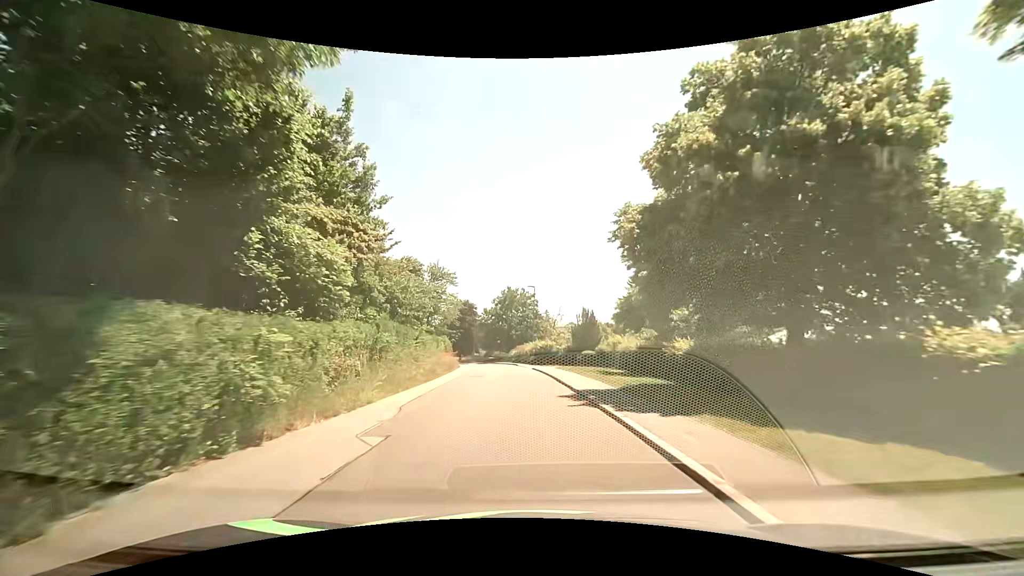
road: residential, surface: asphalt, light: Day
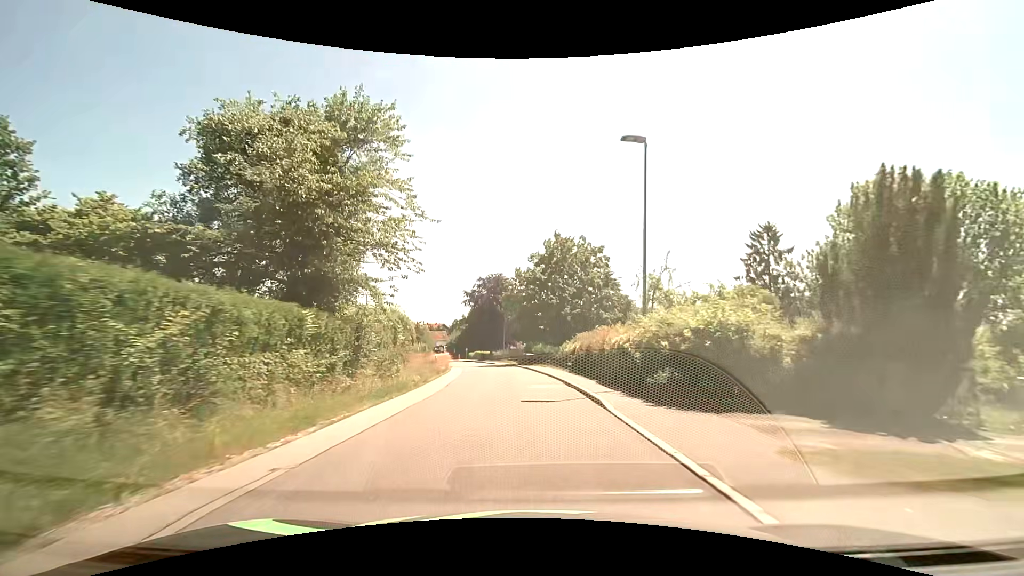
(-1.9, +34.8) m; -5°
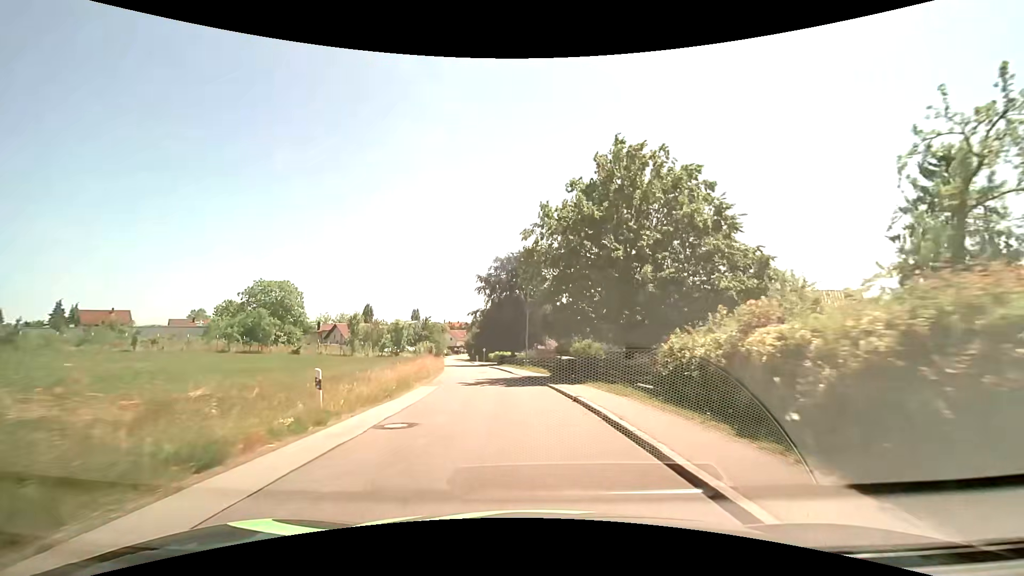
(-0.7, +21.3) m; -3°
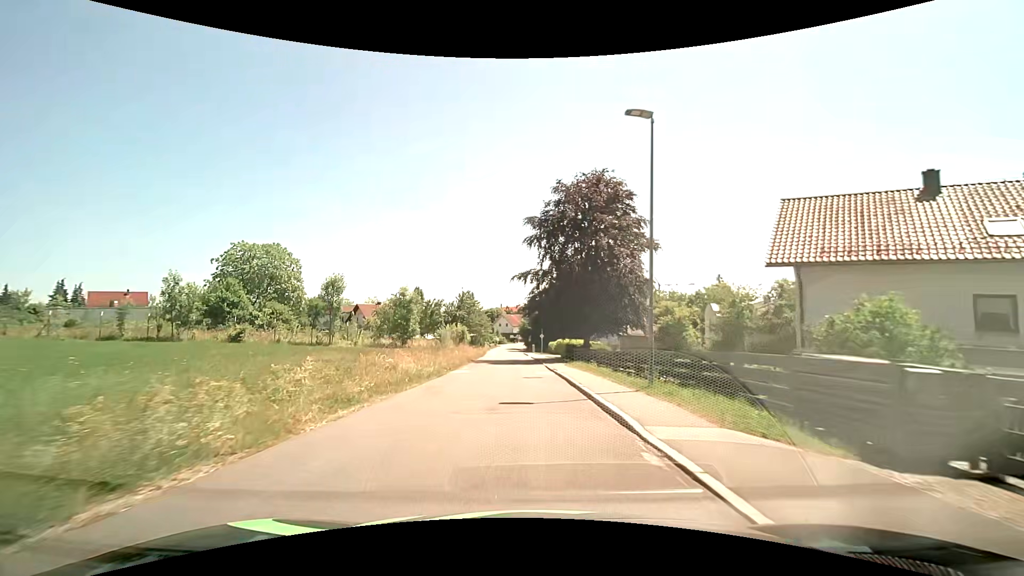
(-1.8, +28.2) m; -8°
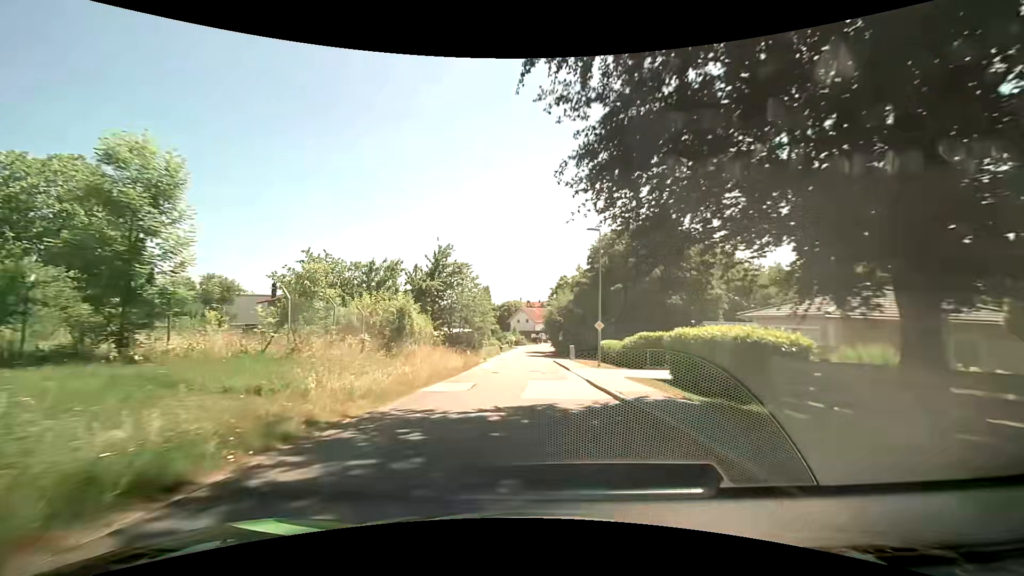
(-1.0, +35.4) m; -2°
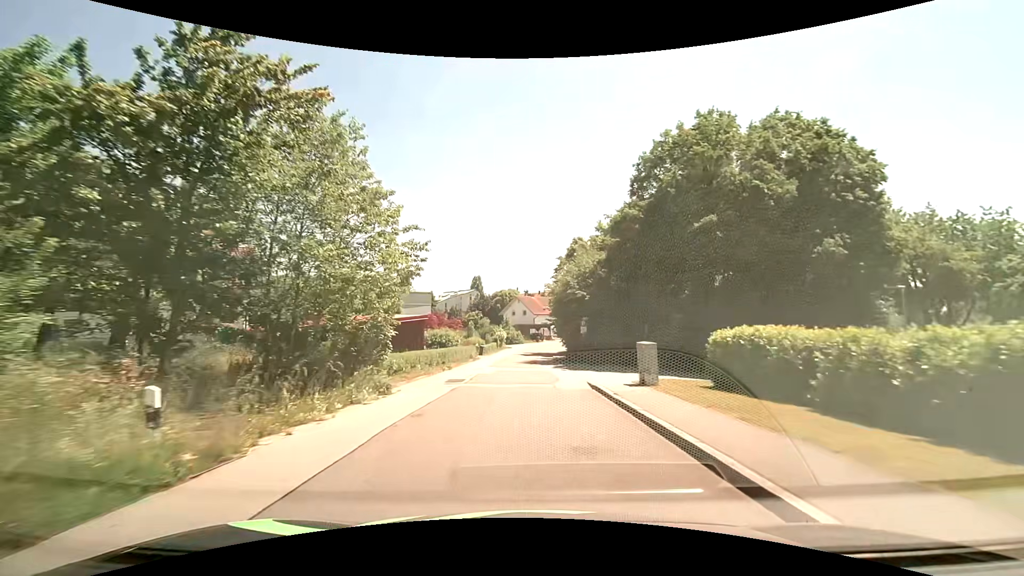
(+0.2, +28.3) m; 0°
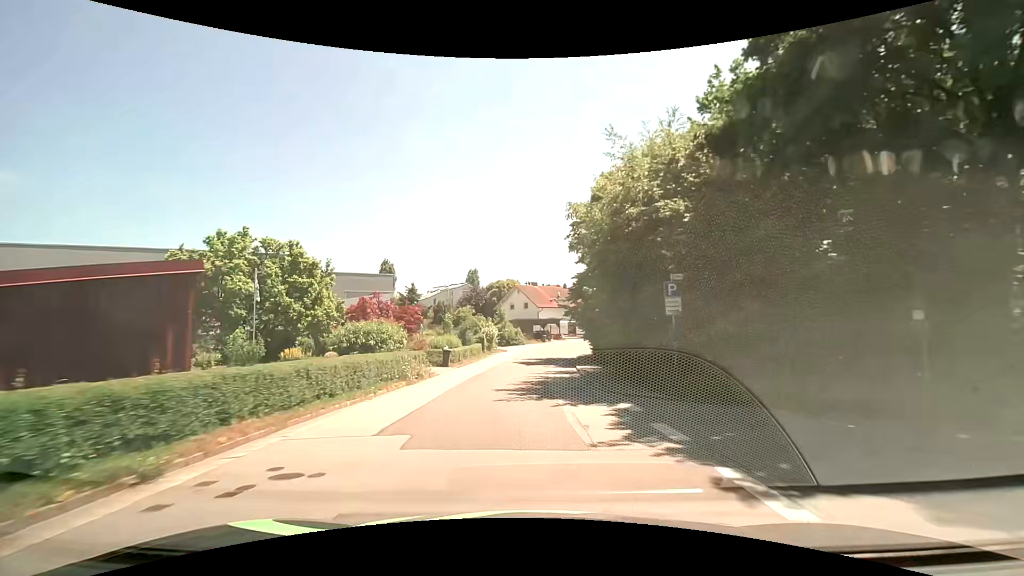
(-0.1, +21.1) m; -1°
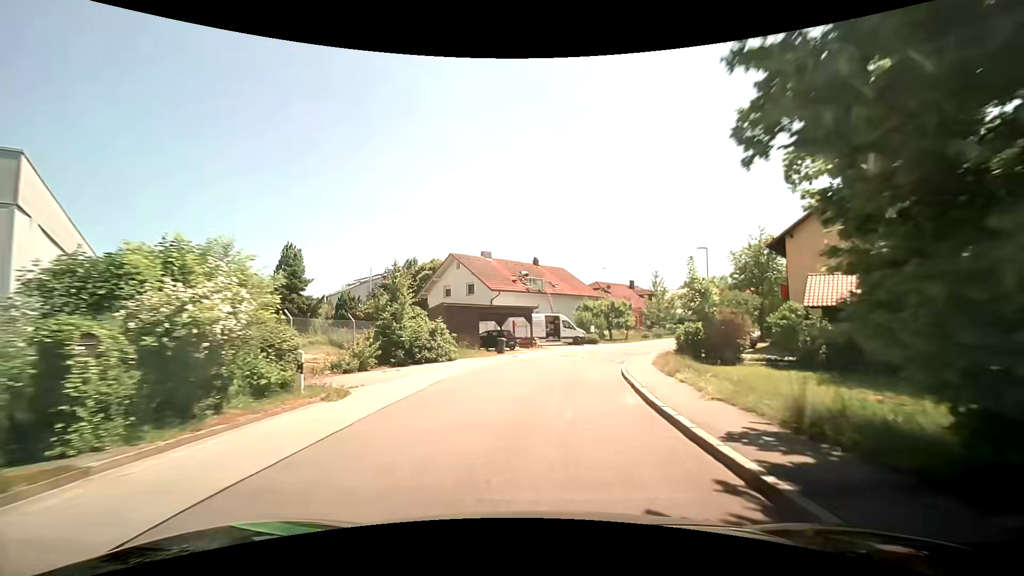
(+0.9, +34.1) m; +4°
(0, +10) (+2, +20) (+4, +30) (+8, +39) (+13, +47) (+19, +56) (+25, +64) (+31, +72) (+37, +80) (+43, +87) m
